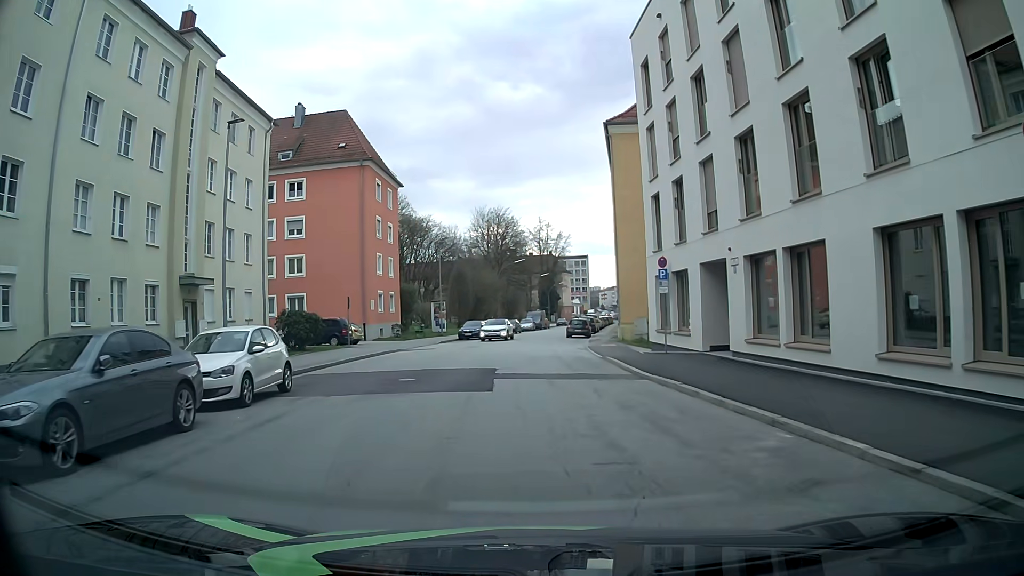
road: tertiary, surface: asphalt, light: Day
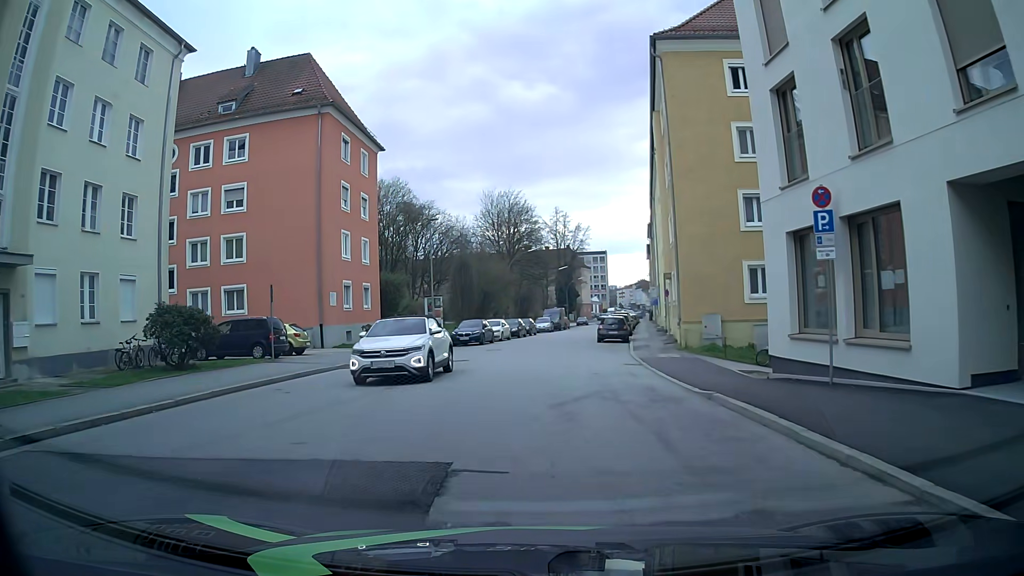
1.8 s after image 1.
(0.0, +13.2) m; 0°
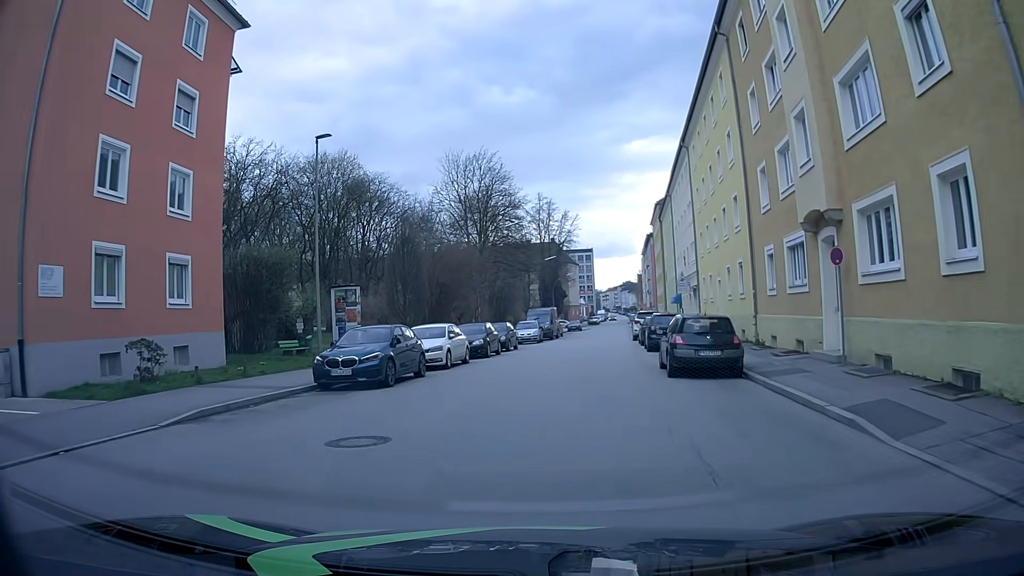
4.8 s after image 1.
(-0.2, +22.2) m; +1°
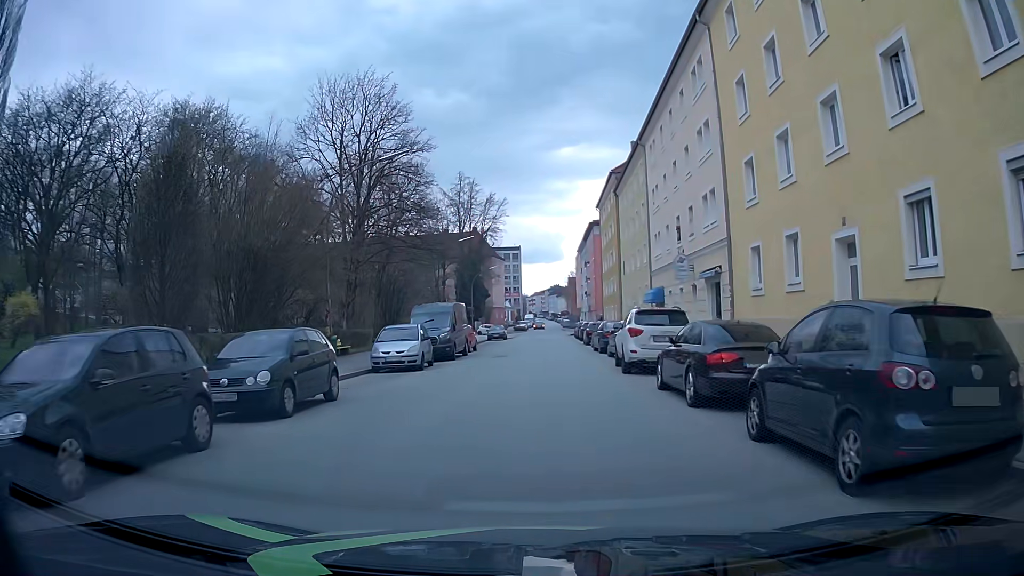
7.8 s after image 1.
(+1.2, +22.2) m; +5°
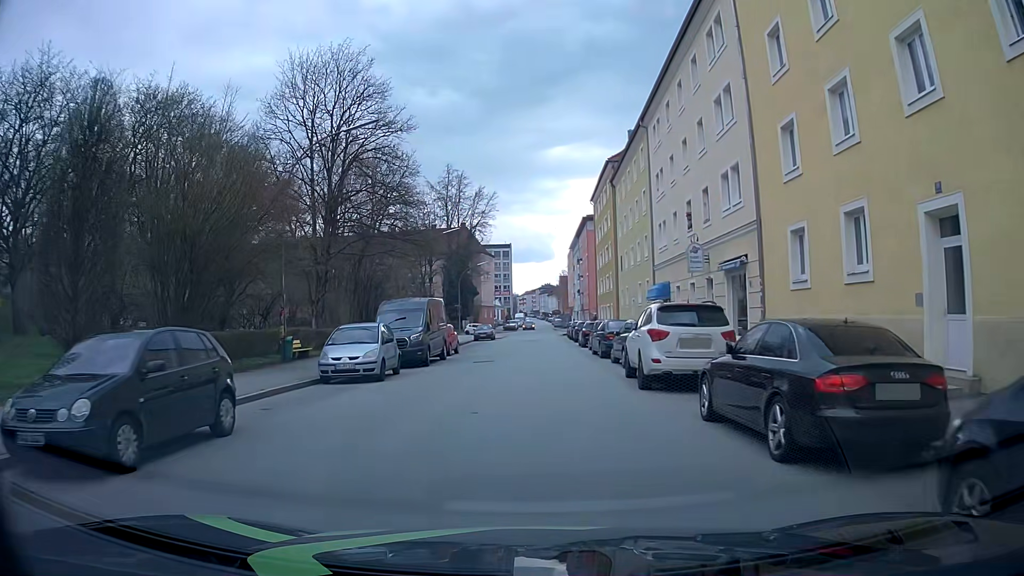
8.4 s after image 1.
(+0.1, +4.5) m; +1°
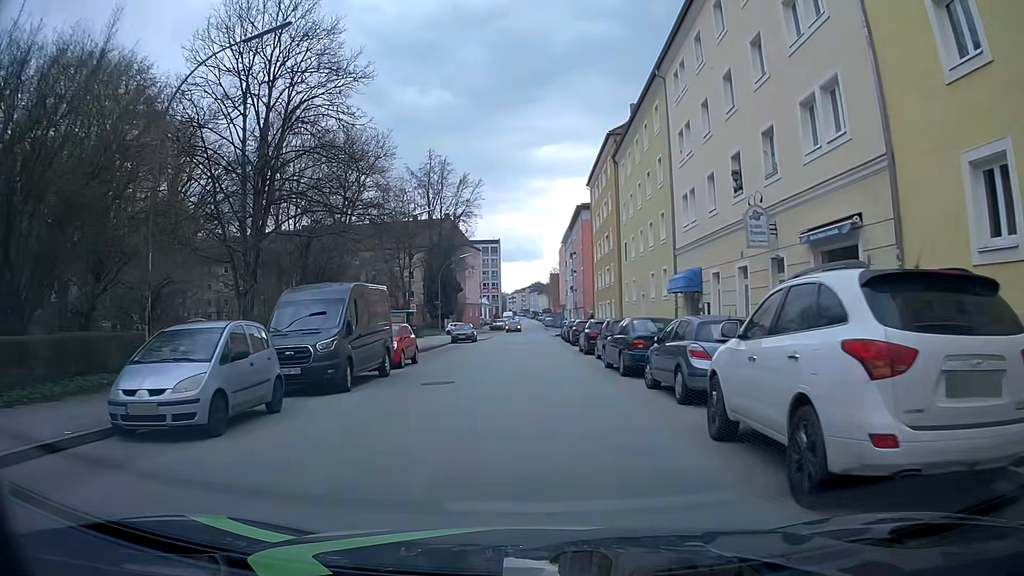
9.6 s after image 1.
(+0.2, +8.9) m; +2°
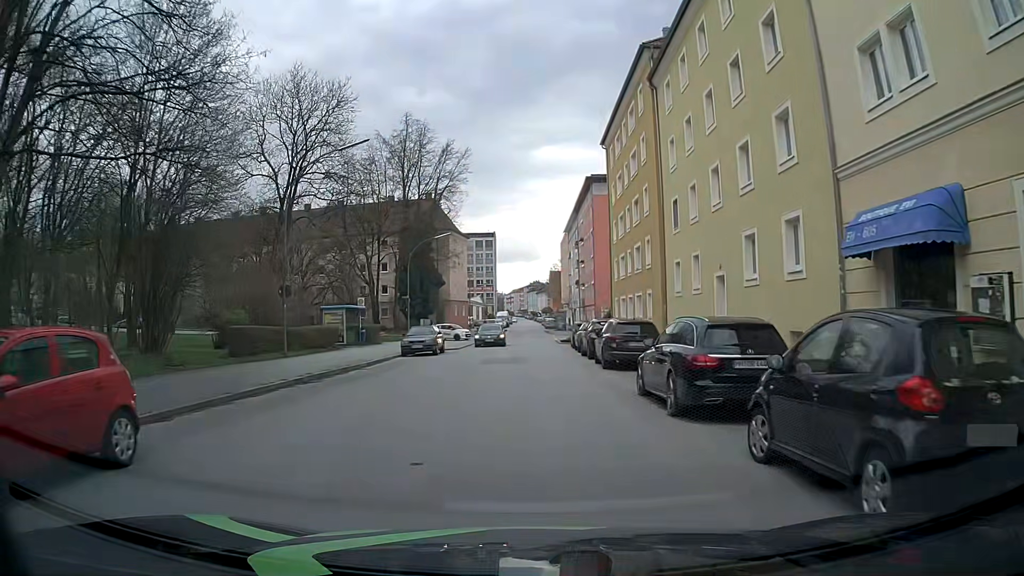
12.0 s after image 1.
(-0.1, +17.8) m; -1°
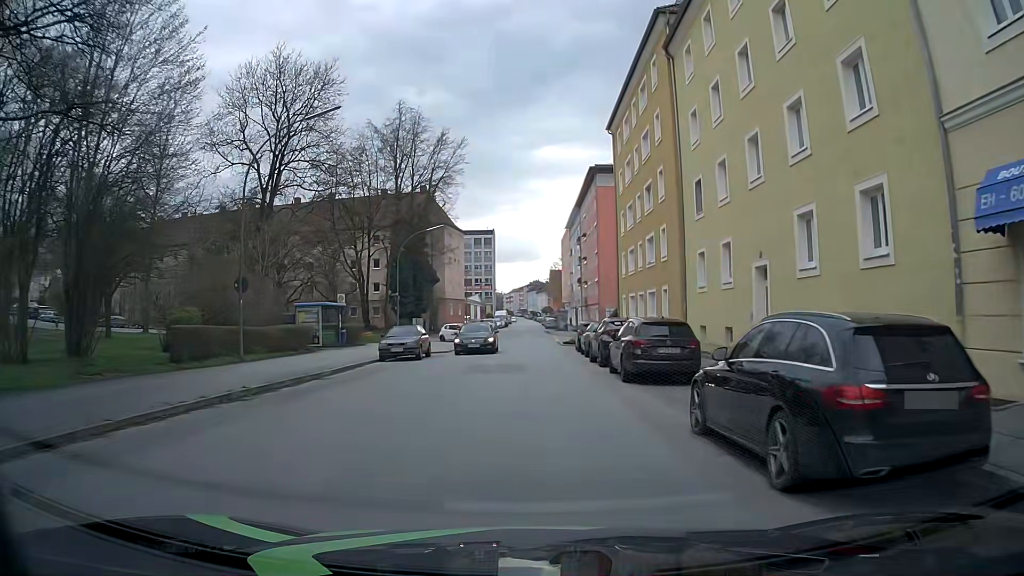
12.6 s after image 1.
(0.0, +4.5) m; 0°
(0, +10) (0, +20) (0, +30) (0, +40) (+1, +50) (+1, +60) (+1, +70) (+1, +80) (+1, +90) (+1, +100) m
